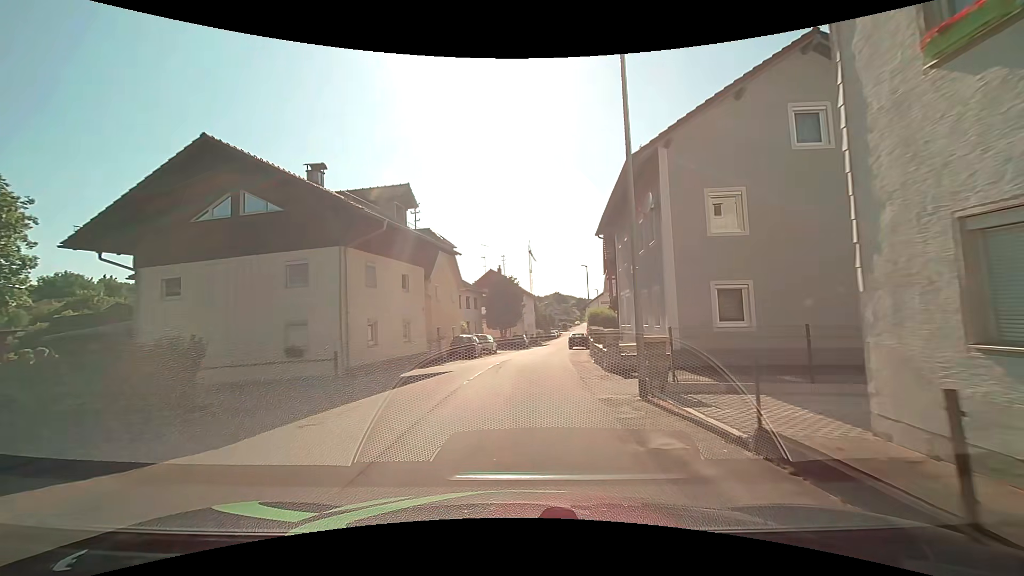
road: unclassified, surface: asphalt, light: Day
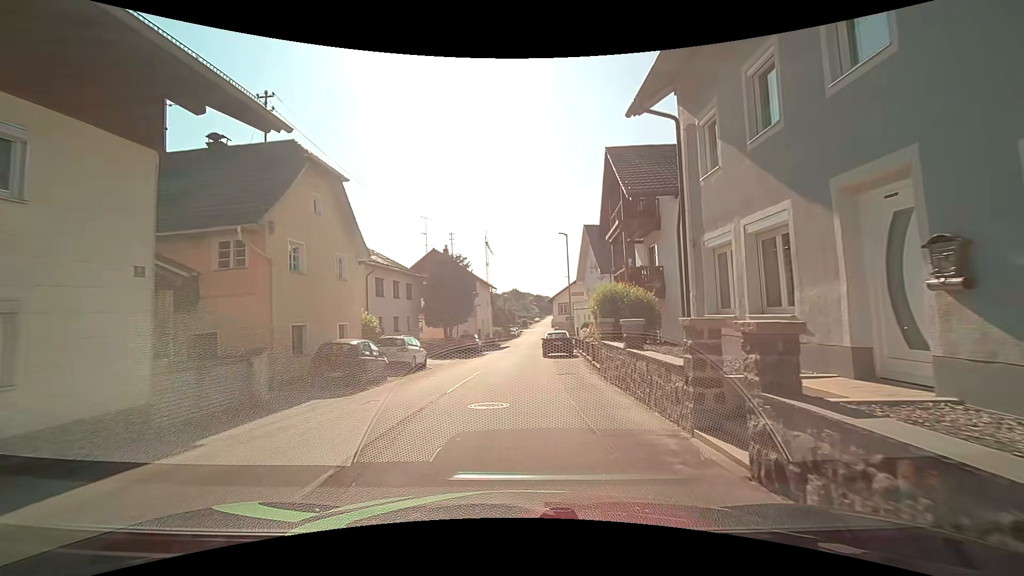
(+0.3, +16.0) m; +4°
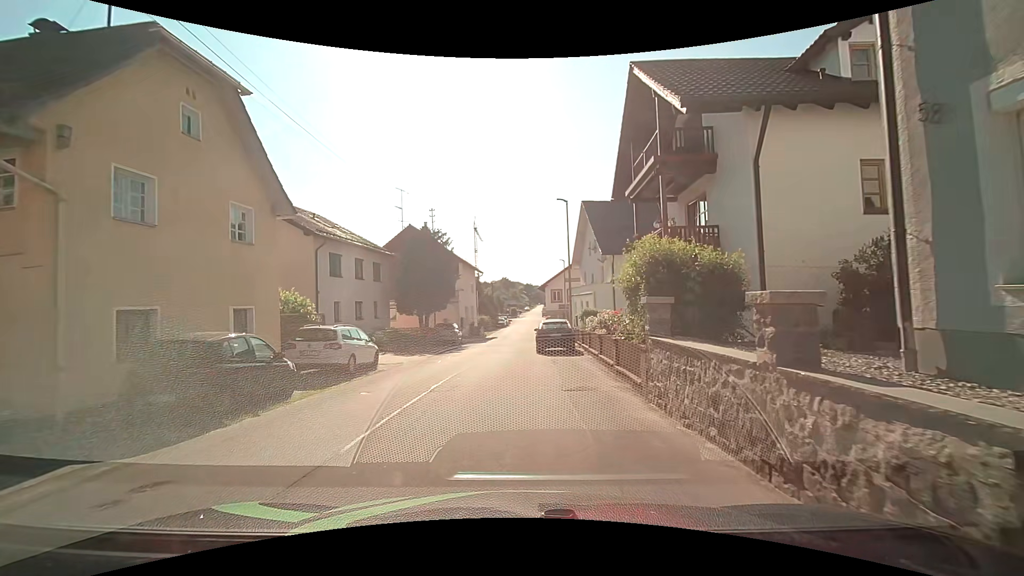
(+0.1, +6.4) m; +2°
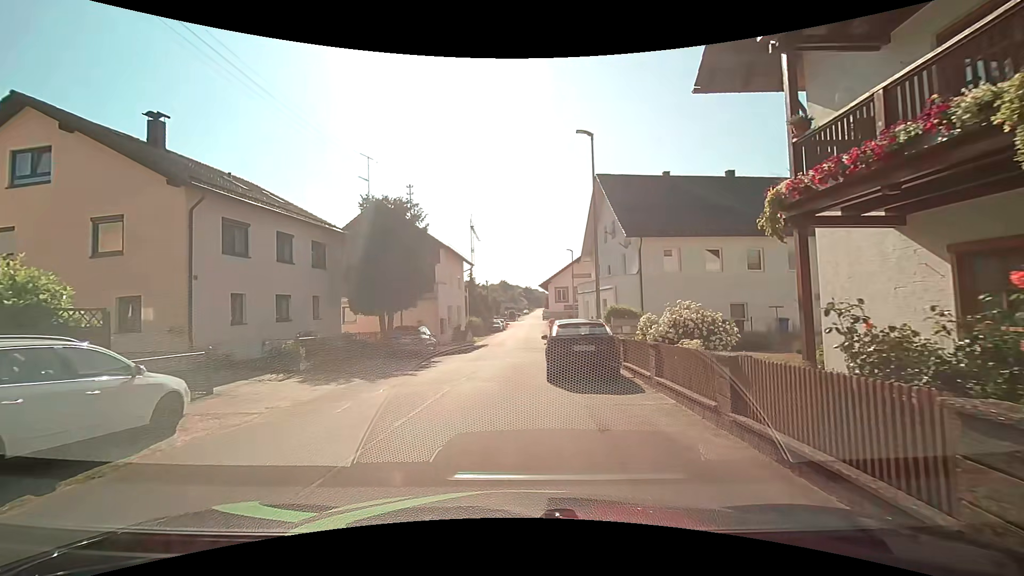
(0.0, +10.1) m; 0°
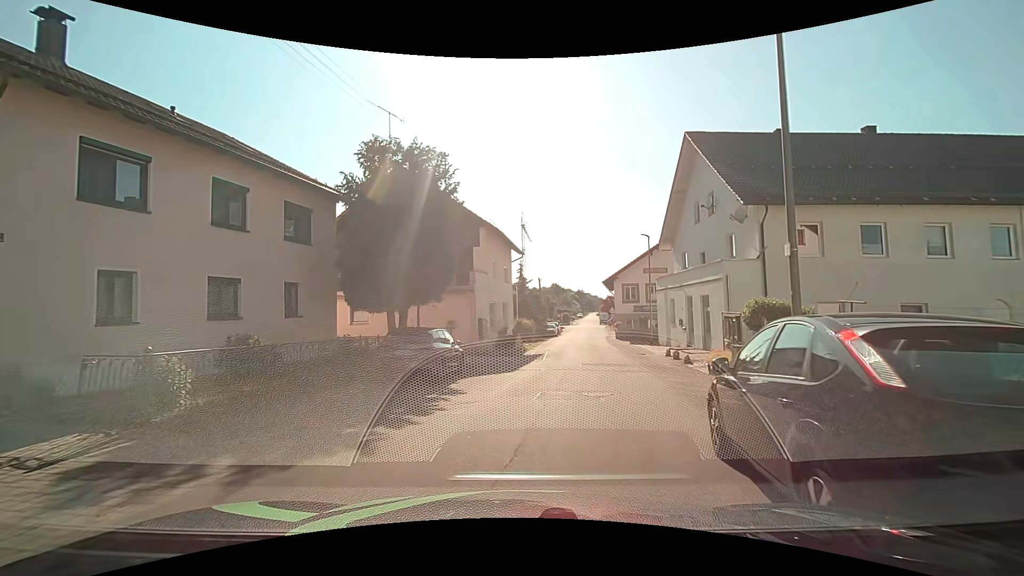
(-0.5, +9.2) m; -6°
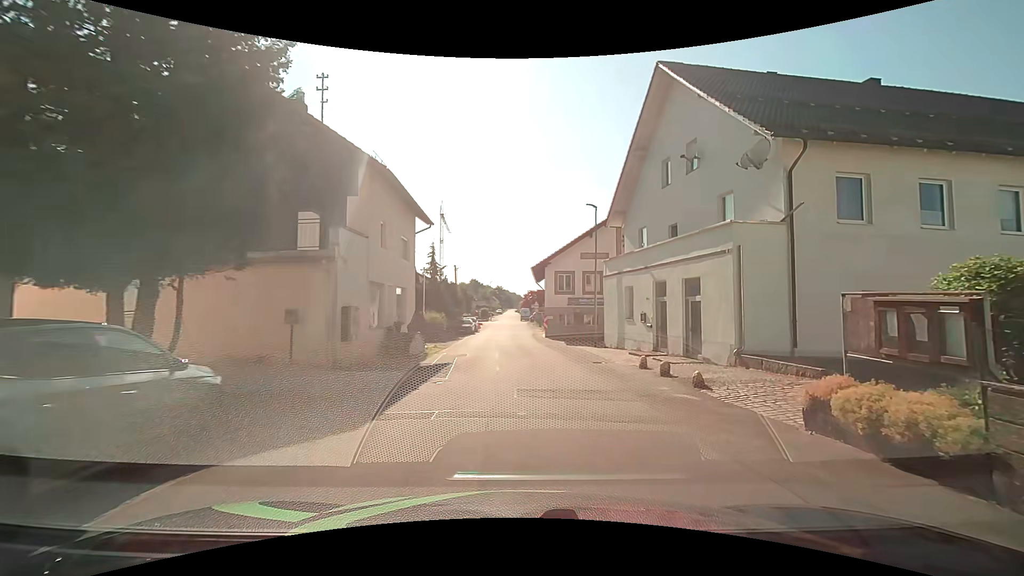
(+0.4, +9.5) m; +7°
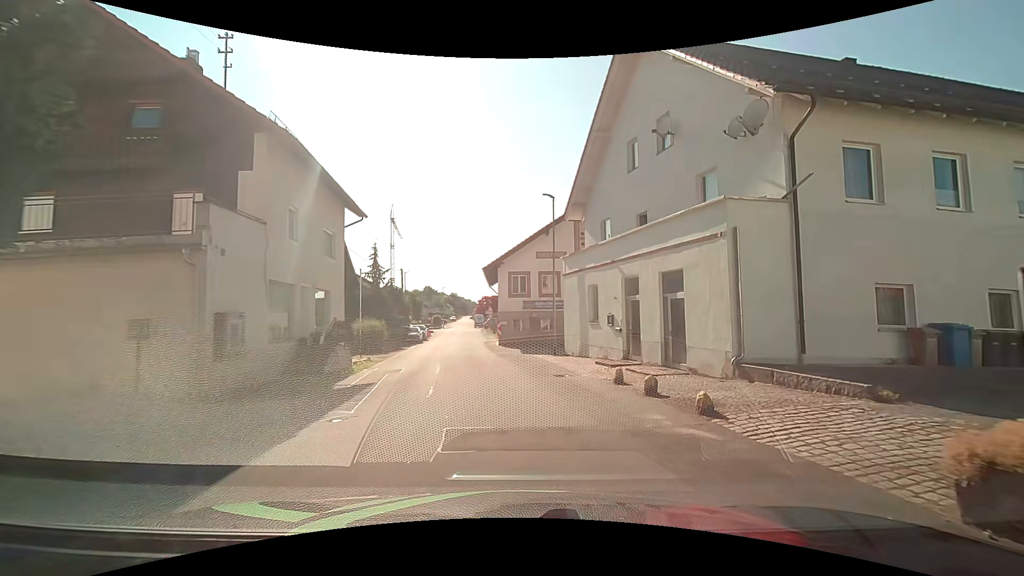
(+0.2, +3.5) m; +6°
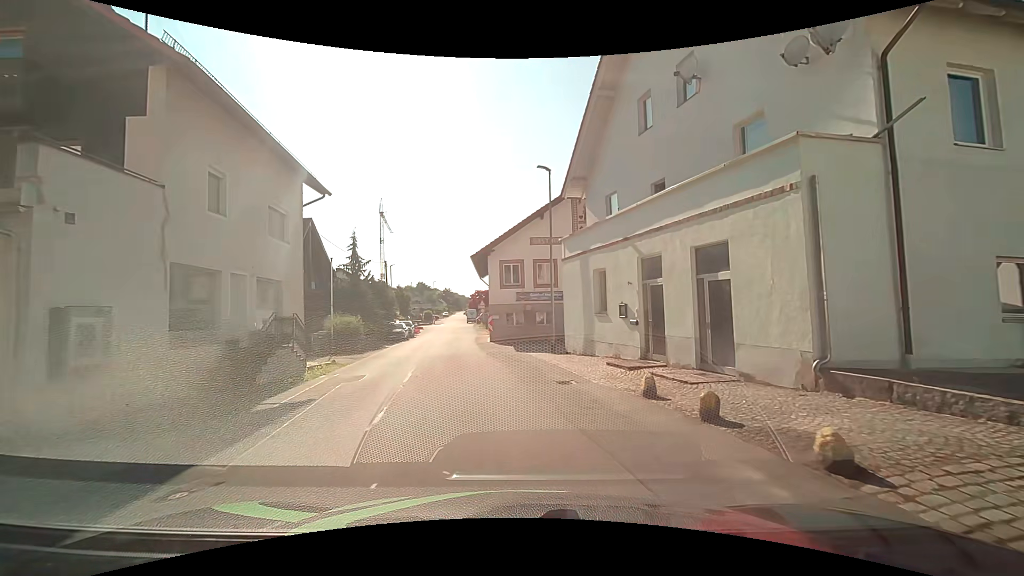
(+0.1, +3.5) m; 0°
(0, +10) (-1, +20) (-3, +30) (-4, +40) (-5, +50) (-6, +60) (-7, +70) (-9, +79) (-11, +89) (-12, +99) m
